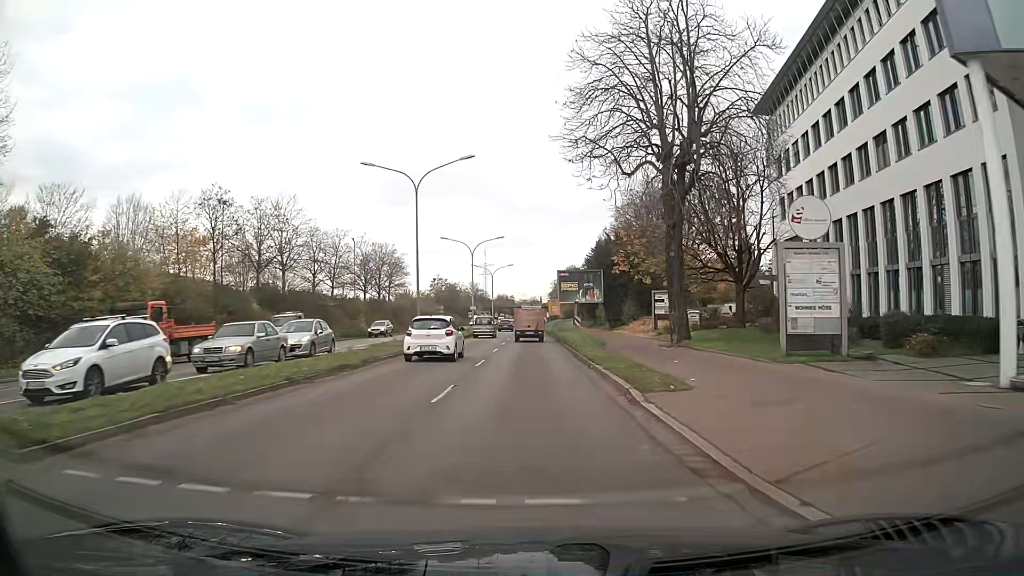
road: primary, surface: asphalt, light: Day
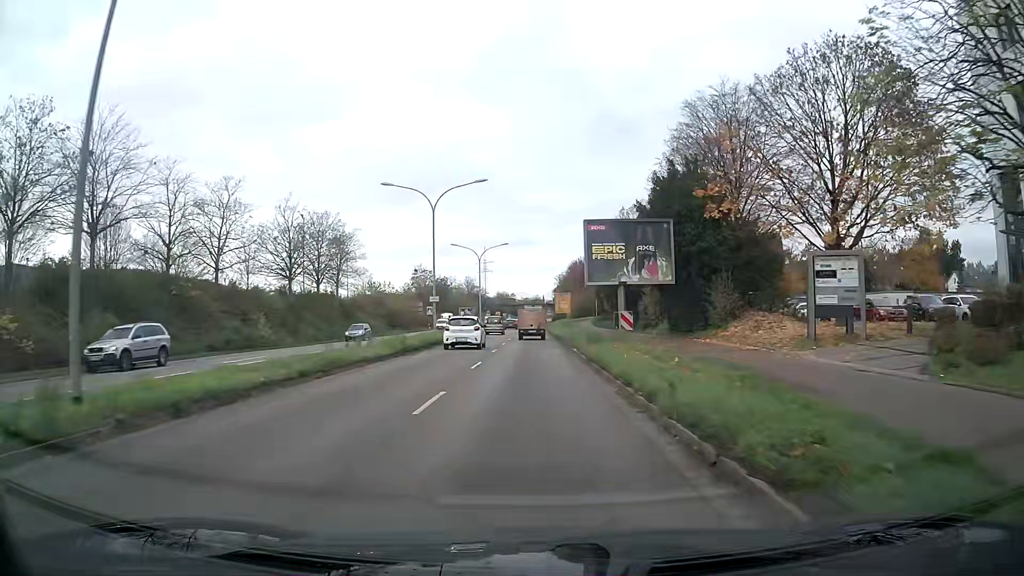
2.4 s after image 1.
(0.0, +28.8) m; 0°
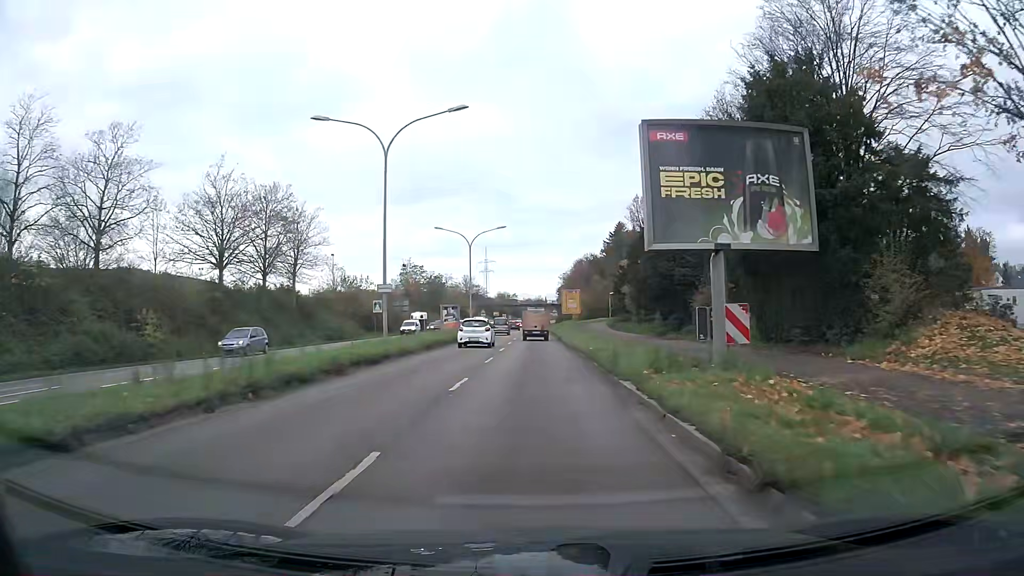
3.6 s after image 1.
(0.0, +14.9) m; 0°
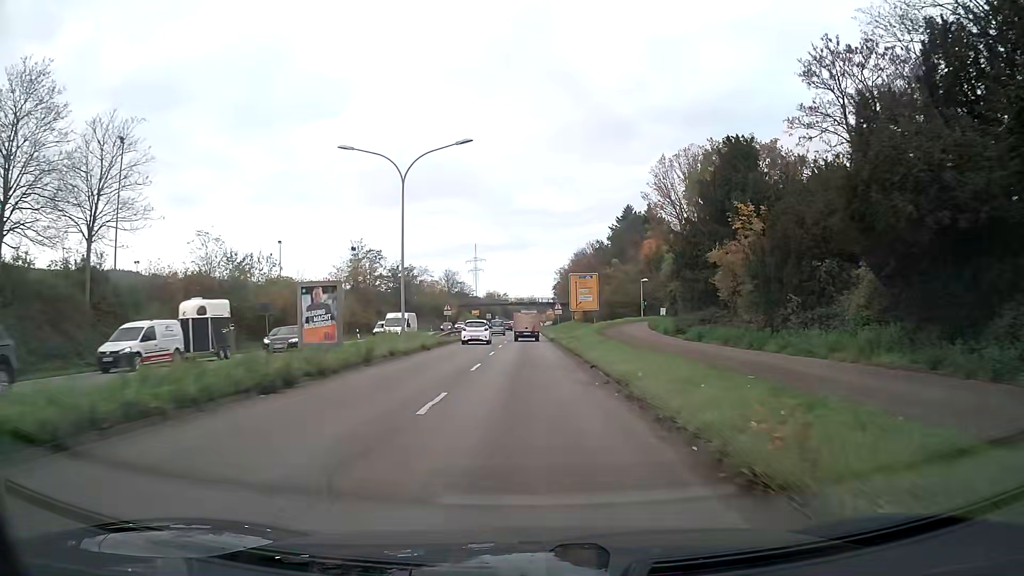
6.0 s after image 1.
(+0.2, +30.4) m; +1°
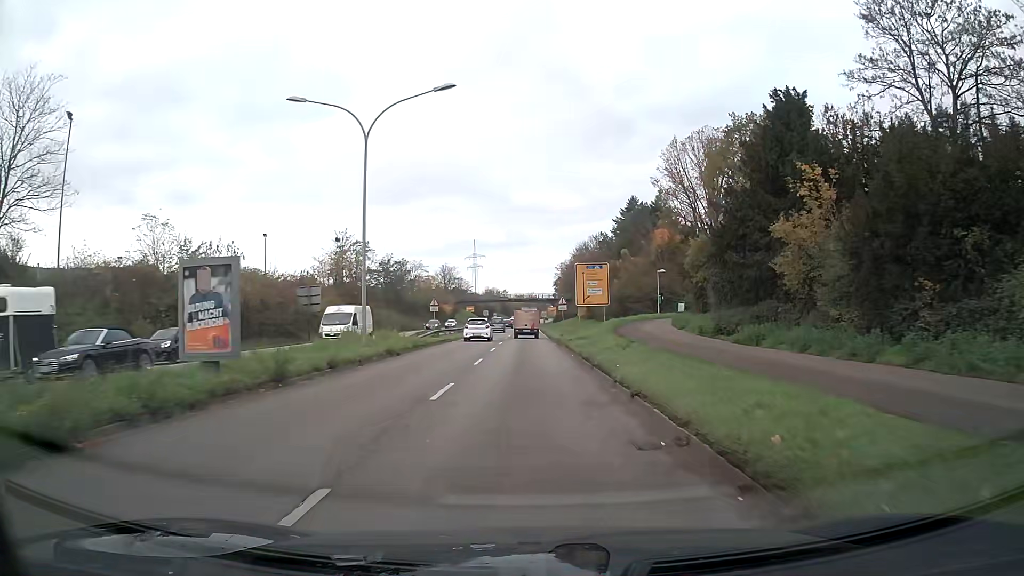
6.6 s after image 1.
(0.0, +7.6) m; 0°
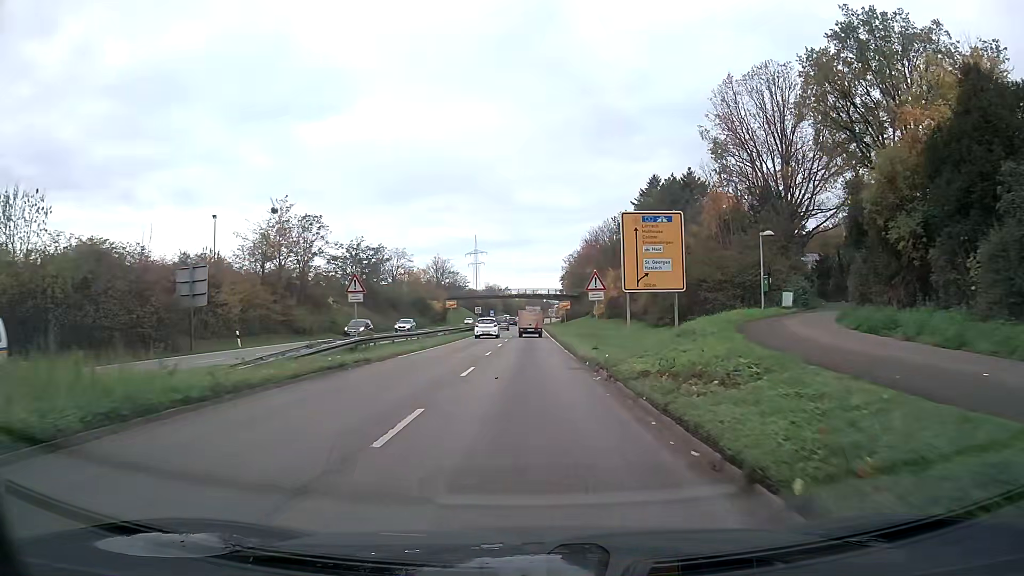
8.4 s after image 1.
(-0.1, +22.5) m; 0°
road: trunk
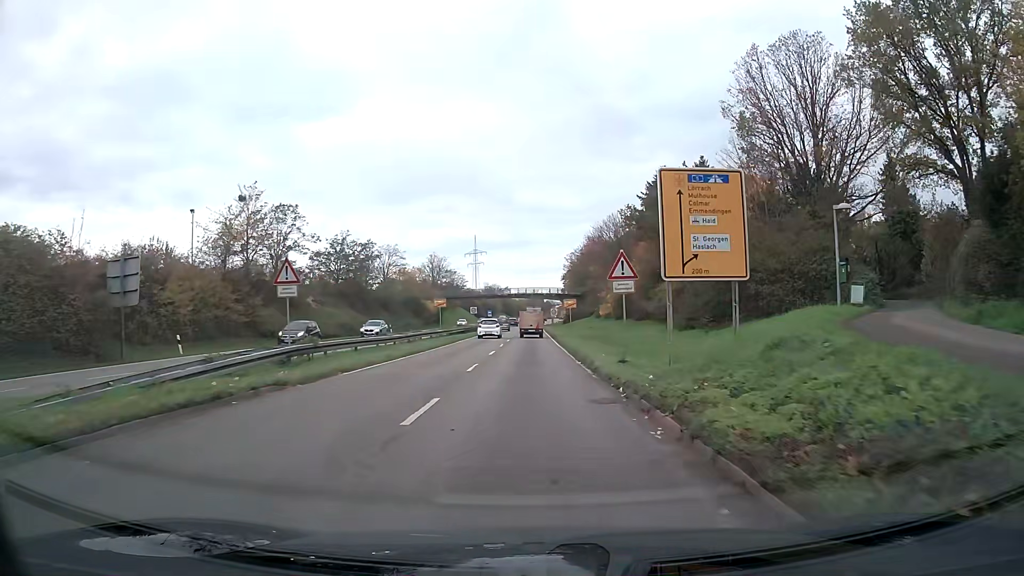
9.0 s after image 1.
(0.0, +7.4) m; 0°
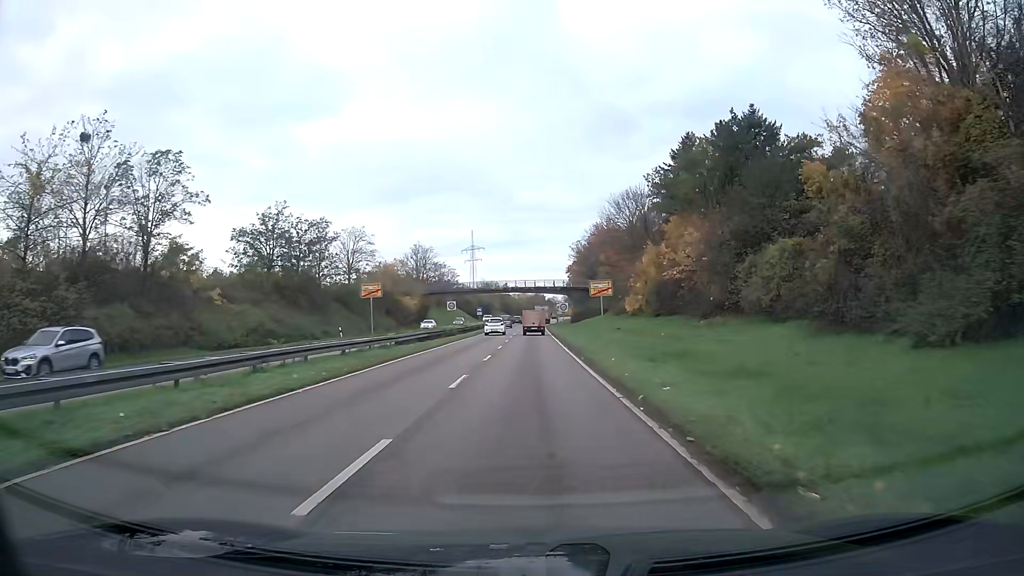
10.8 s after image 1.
(0.0, +22.2) m; 0°
(0, +10) (0, +20) (0, +30) (0, +40) (0, +50) (0, +60) (0, +70) (0, +80) (0, +90) (0, +100) m
